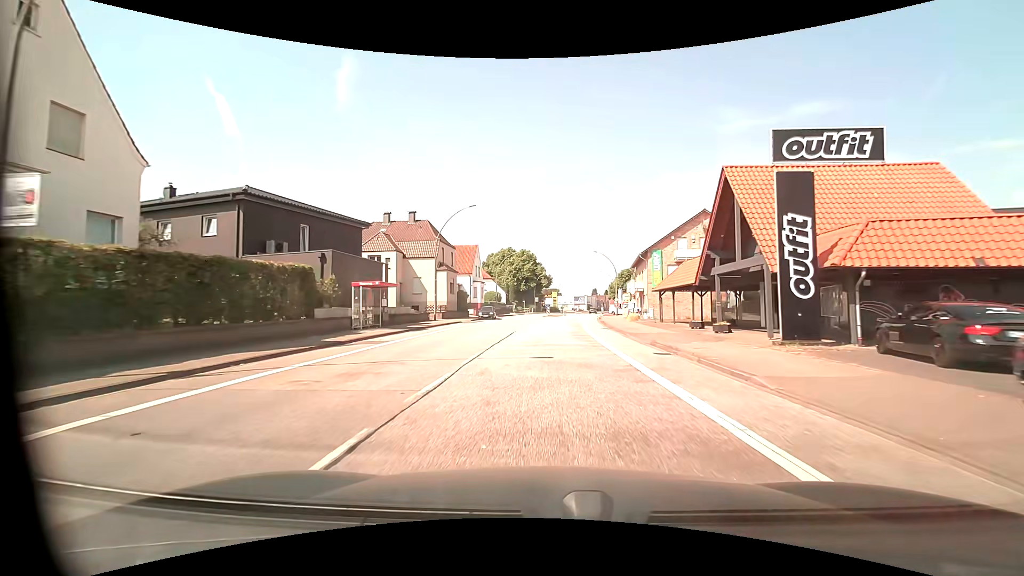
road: primary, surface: asphalt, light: Day
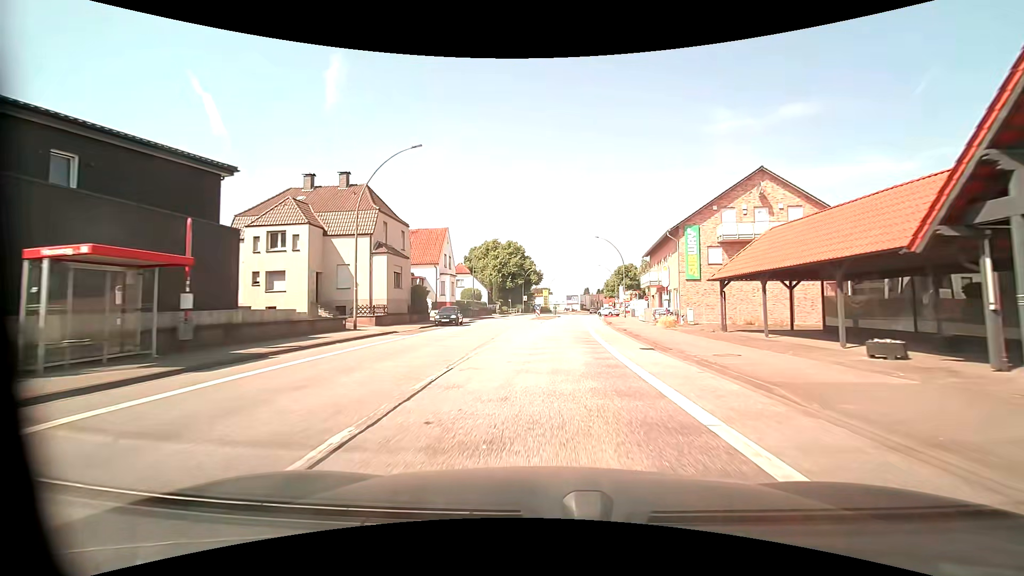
(+0.2, +16.2) m; +1°
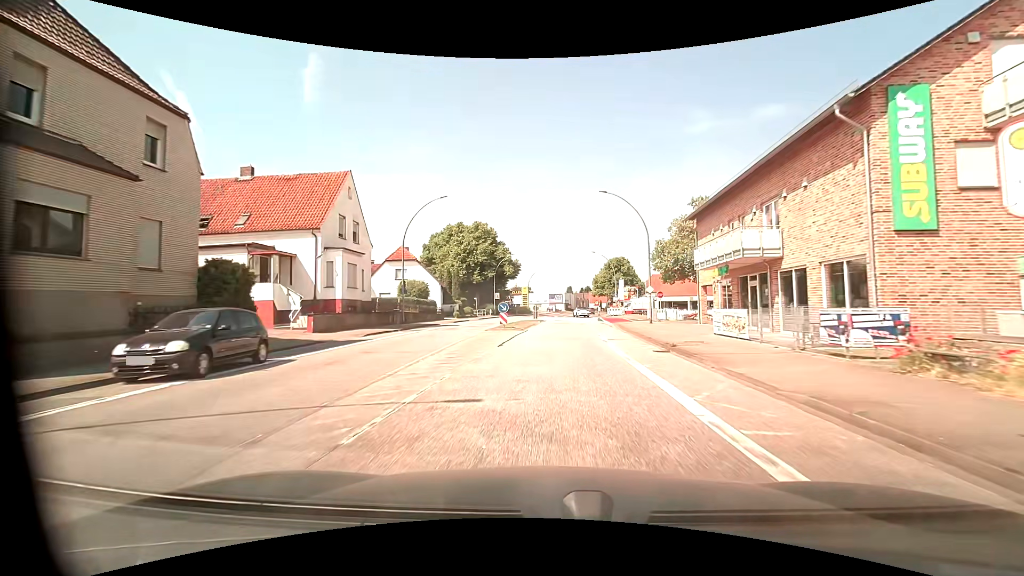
(+0.5, +24.3) m; +2°
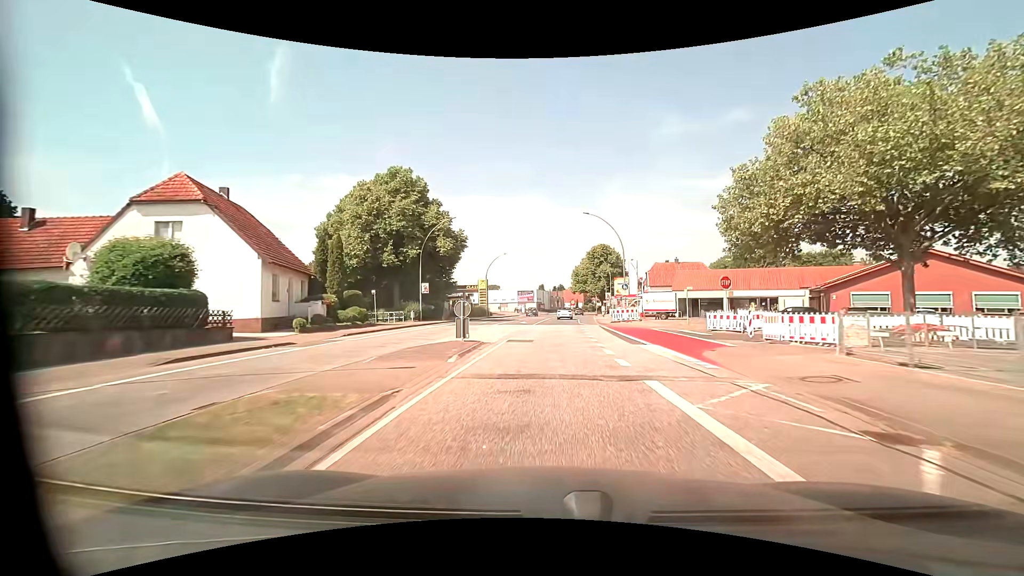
(+1.0, +32.3) m; +3°
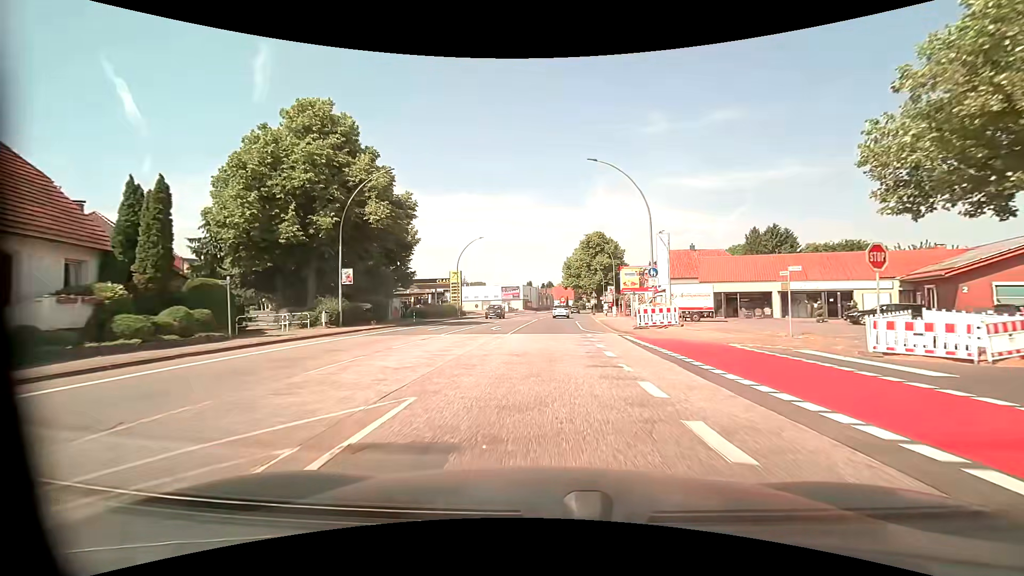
(+0.2, +16.2) m; +2°
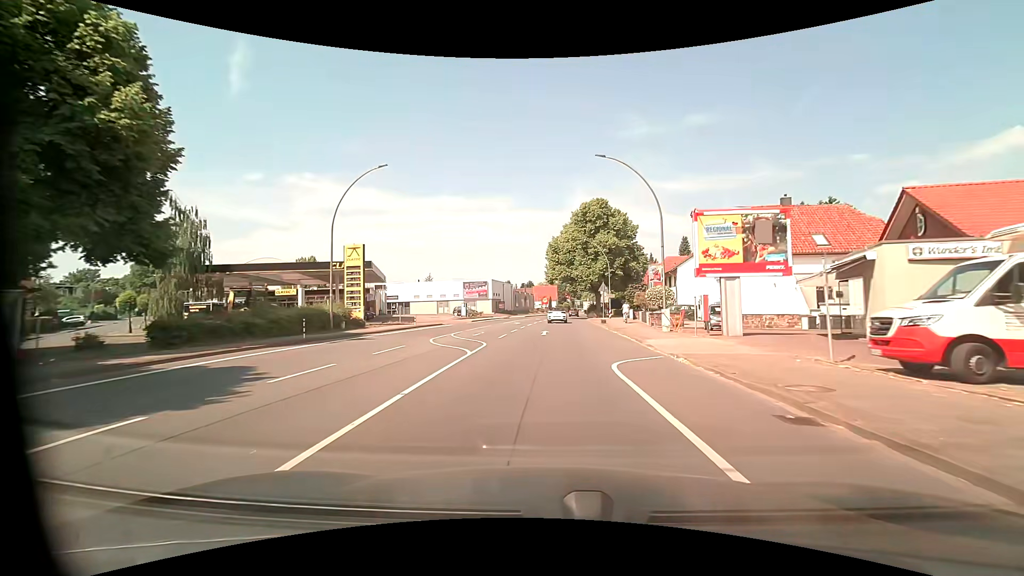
(+0.5, +32.4) m; +2°
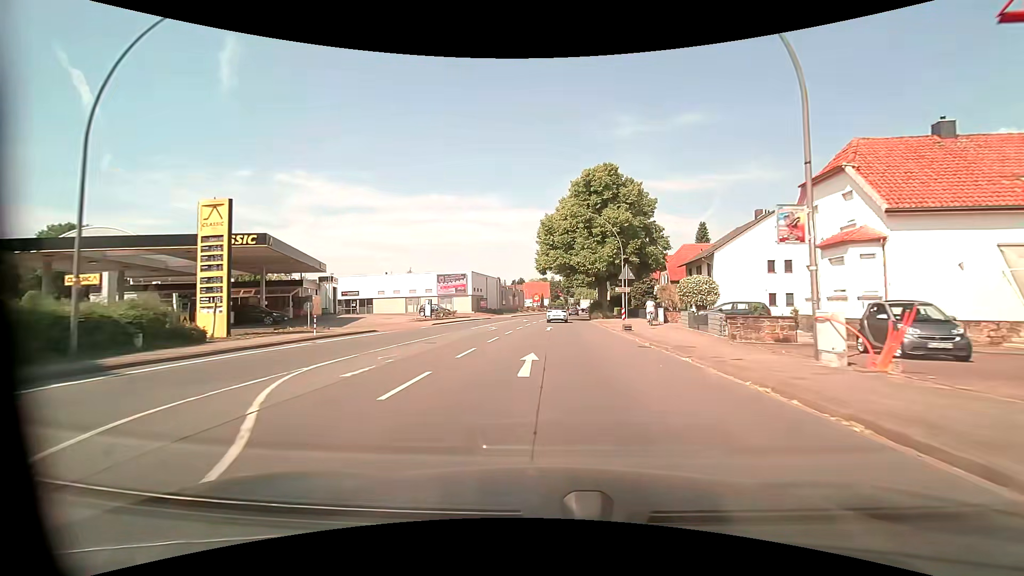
(+0.1, +15.8) m; +1°
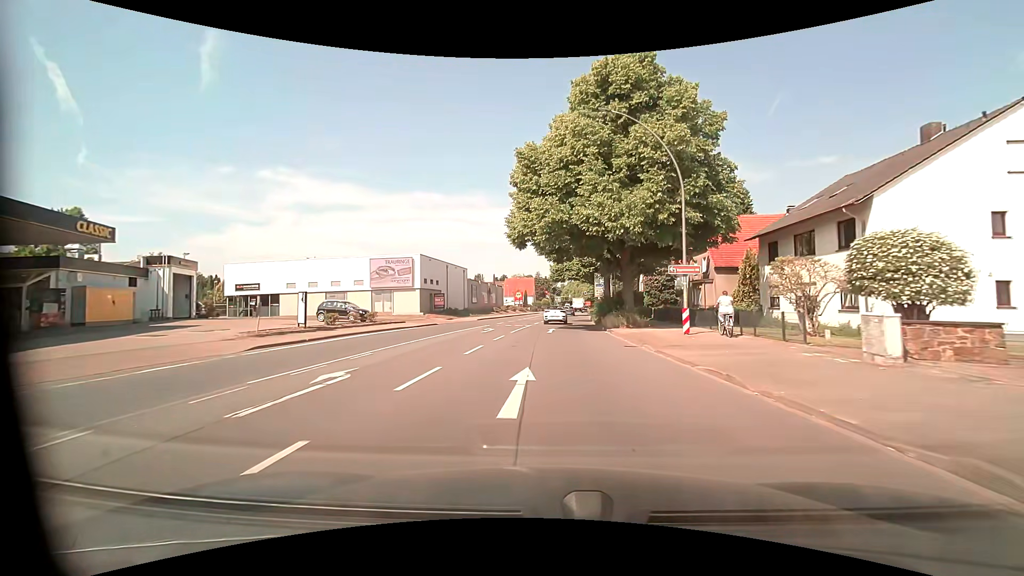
(+0.3, +23.3) m; +2°
